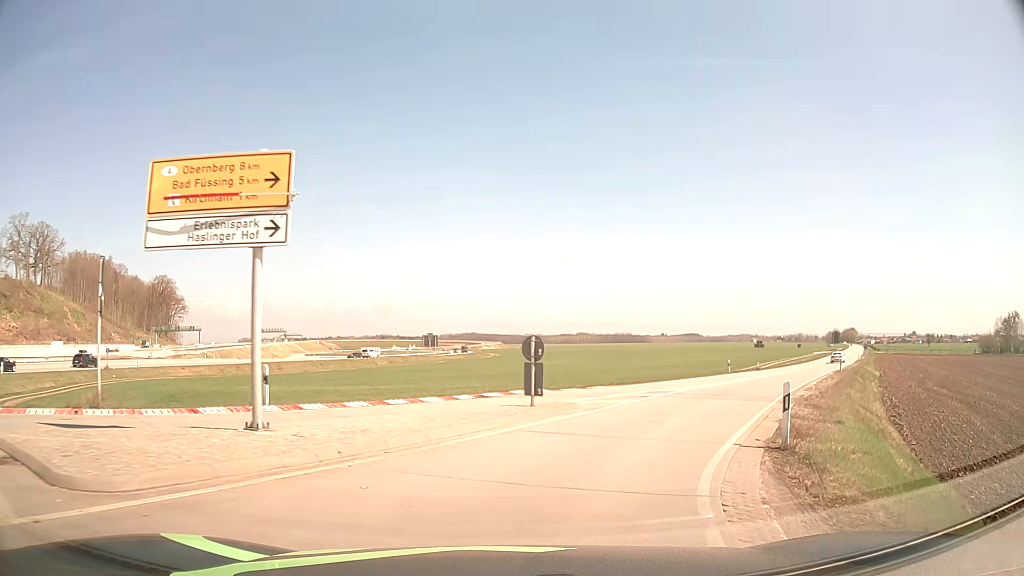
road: secondary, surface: concrete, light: Day
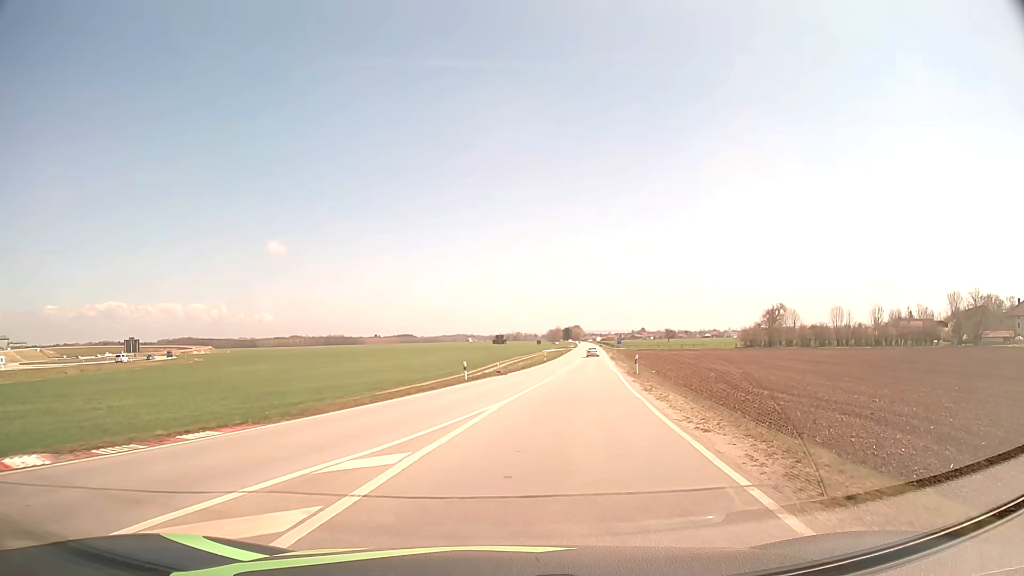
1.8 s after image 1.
(+3.7, +16.3) m; +25°
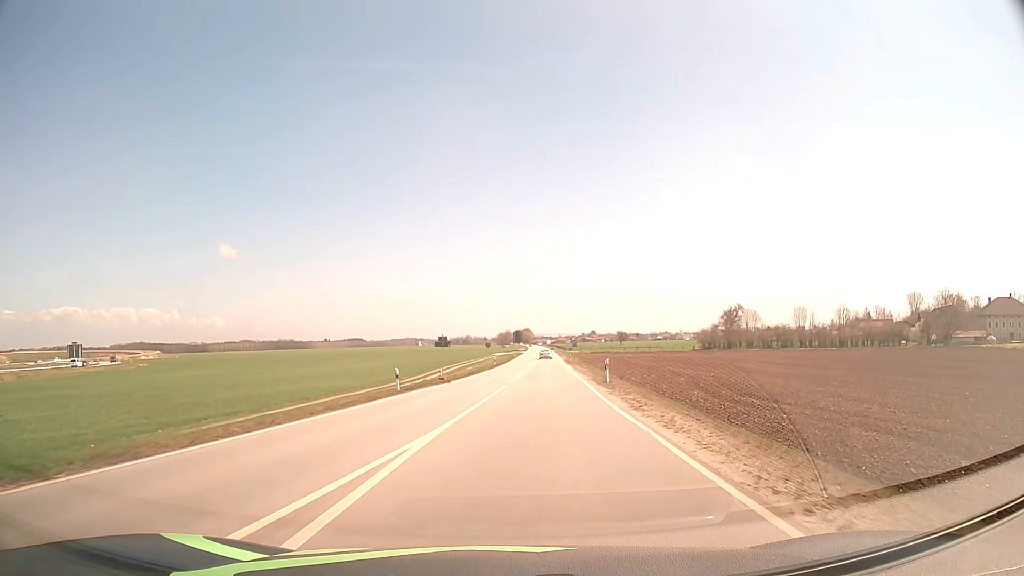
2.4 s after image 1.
(+0.2, +6.6) m; +4°
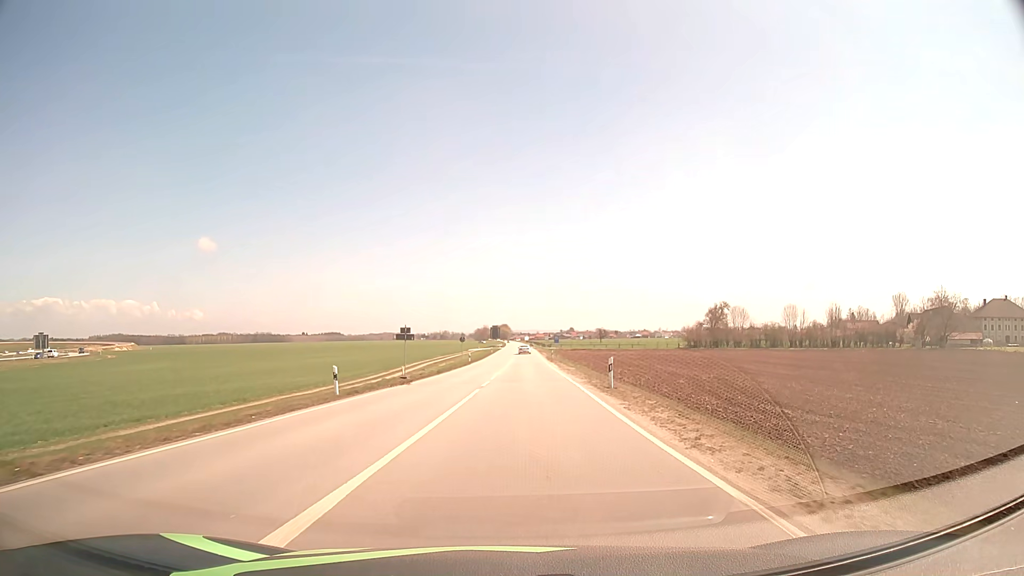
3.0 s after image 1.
(+0.1, +7.2) m; +2°
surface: asphalt
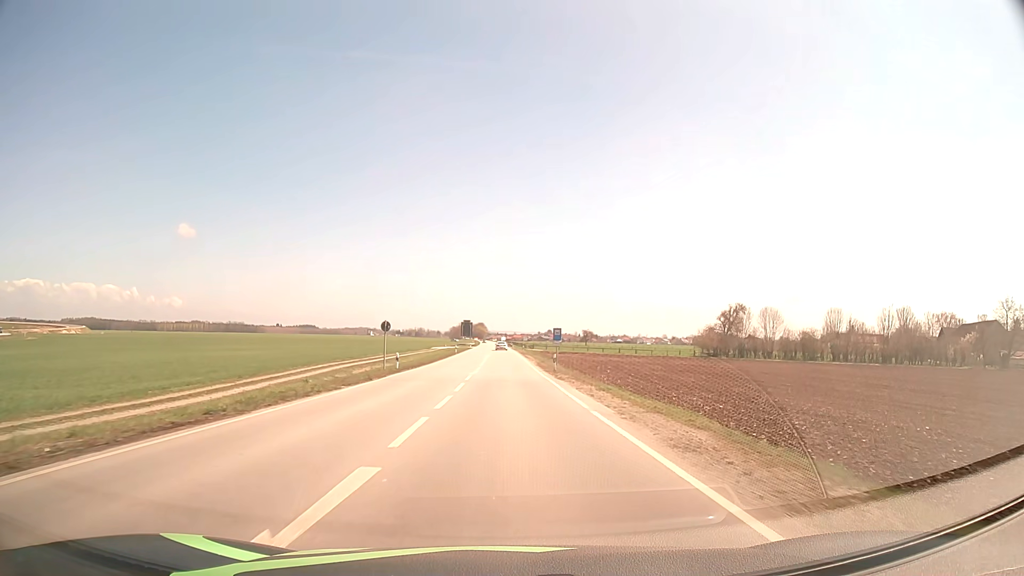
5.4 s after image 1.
(+0.9, +35.3) m; +2°
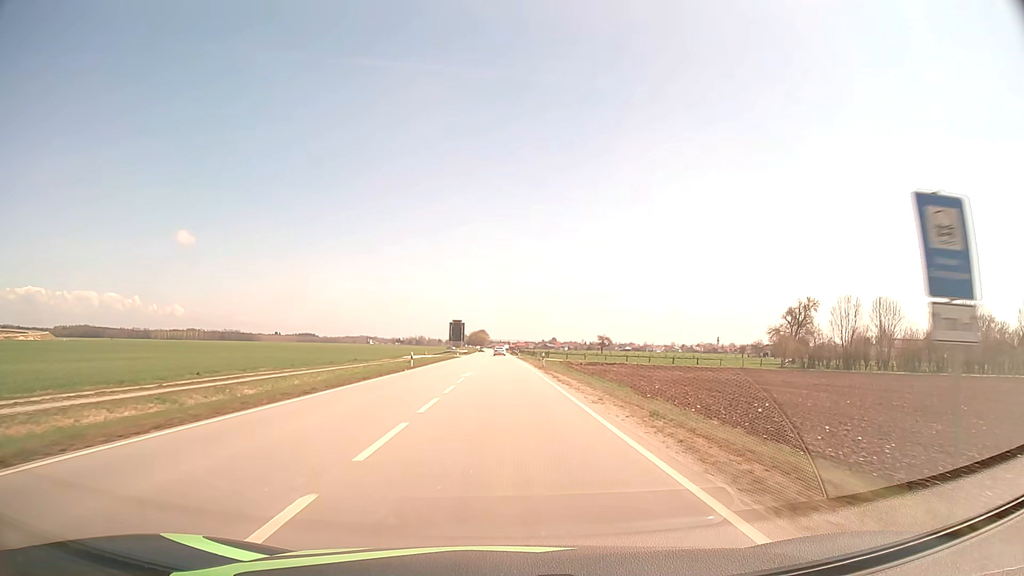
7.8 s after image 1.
(+0.1, +44.3) m; 0°
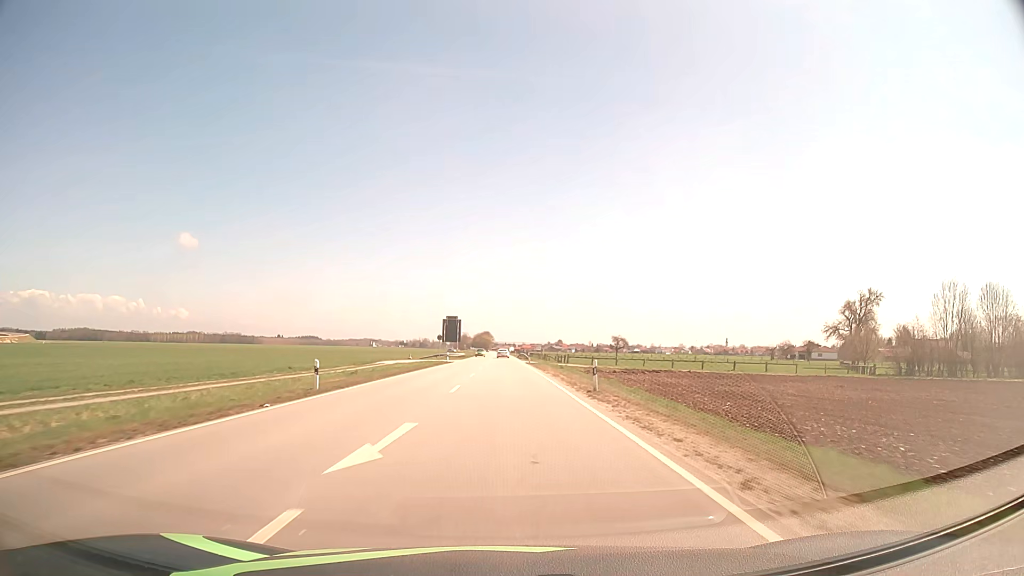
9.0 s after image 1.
(-0.1, +24.8) m; 0°
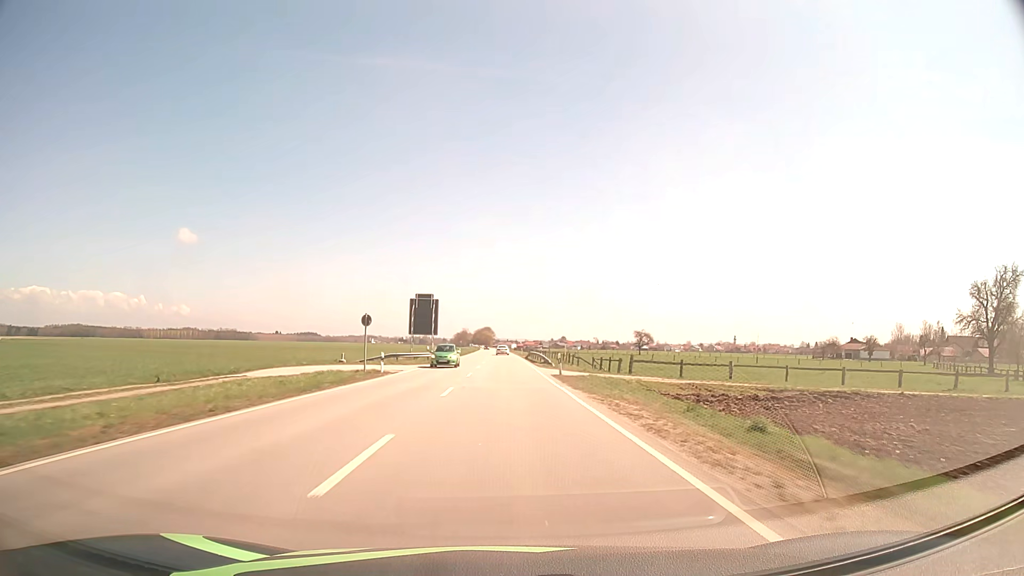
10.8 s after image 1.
(0.0, +39.6) m; 0°
(0, +10) (0, +20) (0, +30) (0, +40) (0, +50) (0, +60) (0, +70) (0, +80) (0, +90) (-1, +100) m
